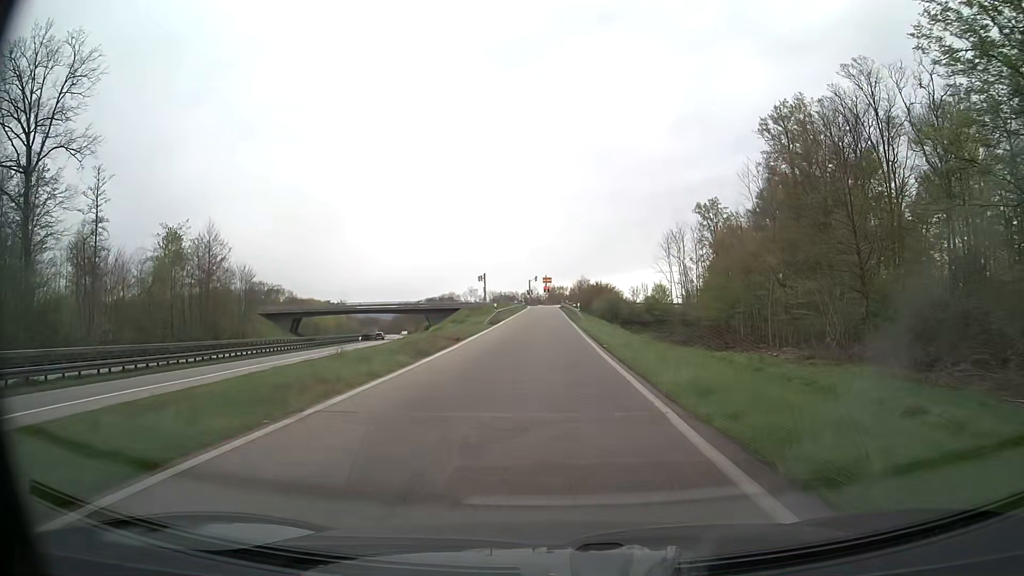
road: trunk_link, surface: asphalt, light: Day
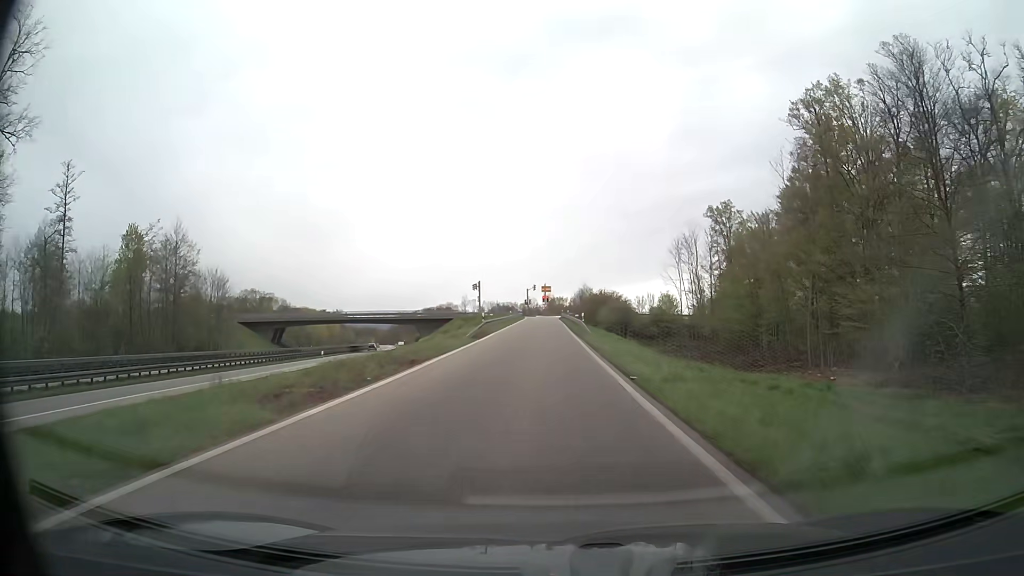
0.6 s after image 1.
(0.0, +8.8) m; 0°
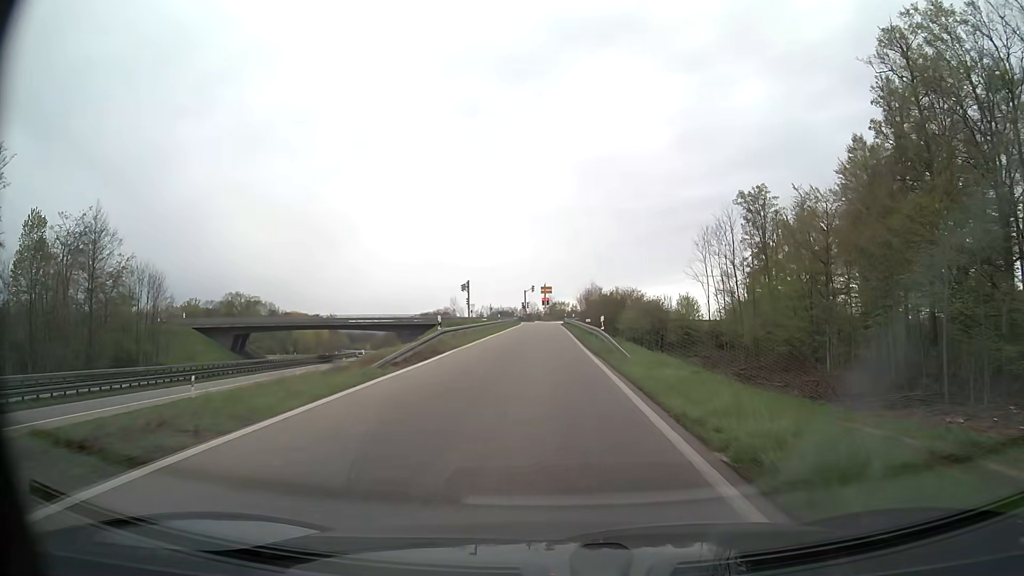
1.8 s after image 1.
(0.0, +17.4) m; 0°
